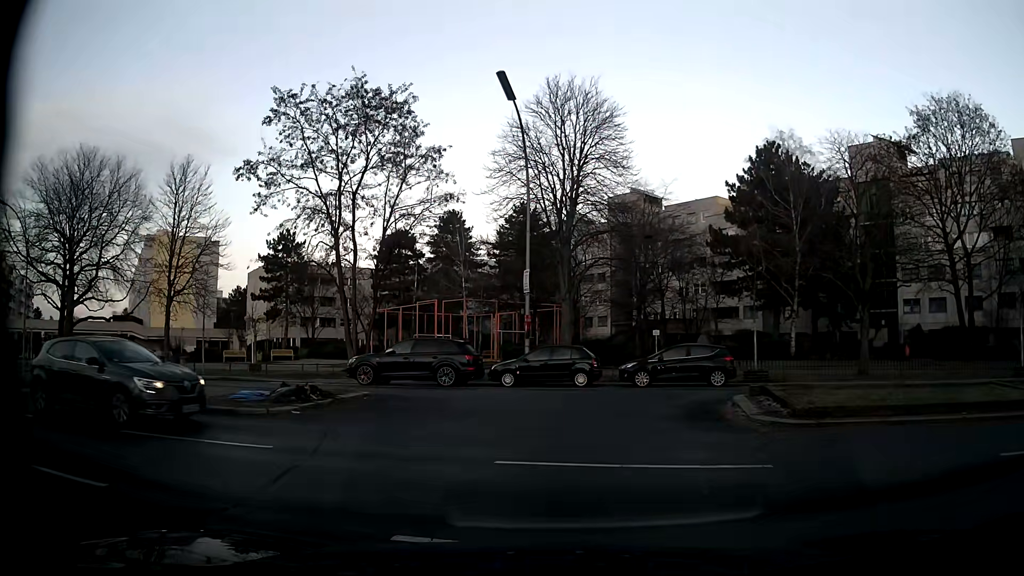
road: residential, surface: asphalt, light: Day
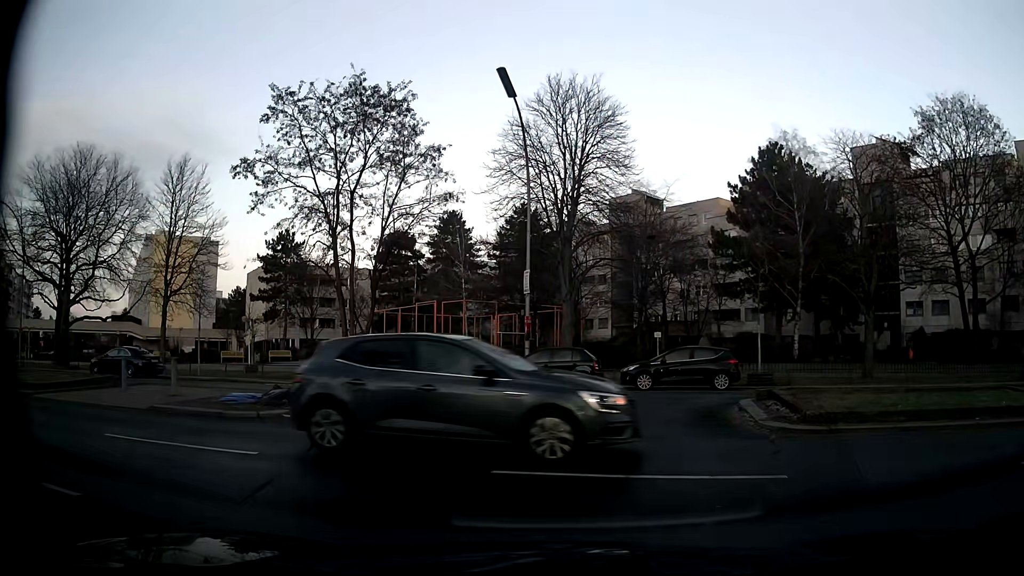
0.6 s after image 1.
(0.0, +0.4) m; 0°
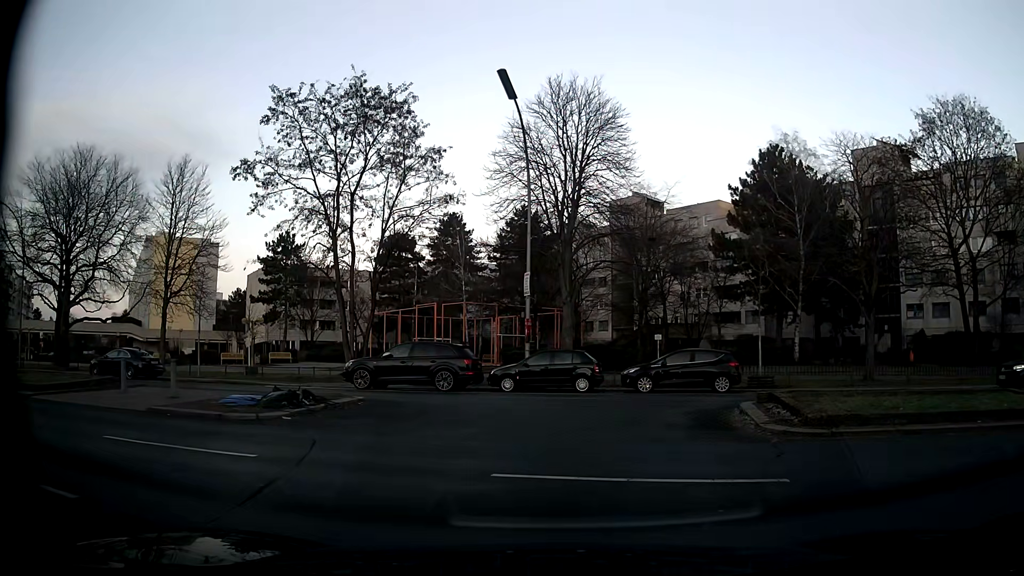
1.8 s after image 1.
(0.0, +0.1) m; 0°
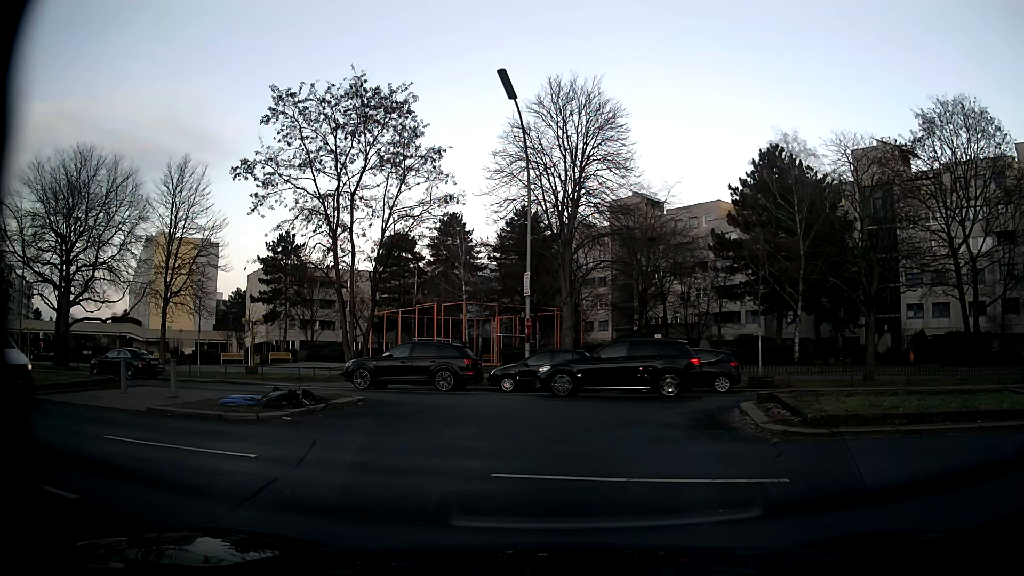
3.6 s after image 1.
(0.0, 0.0) m; 0°
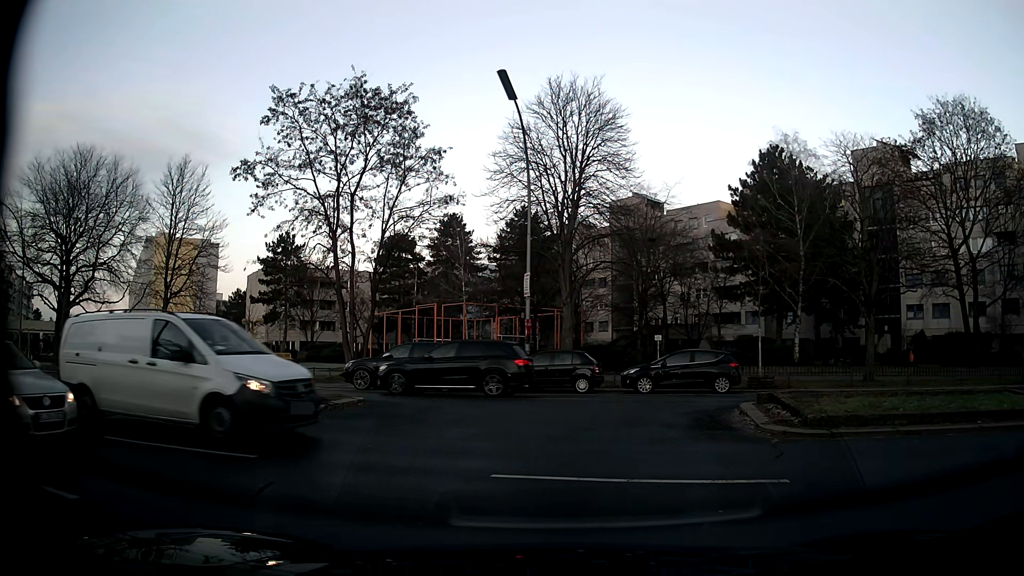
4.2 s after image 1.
(0.0, 0.0) m; 0°
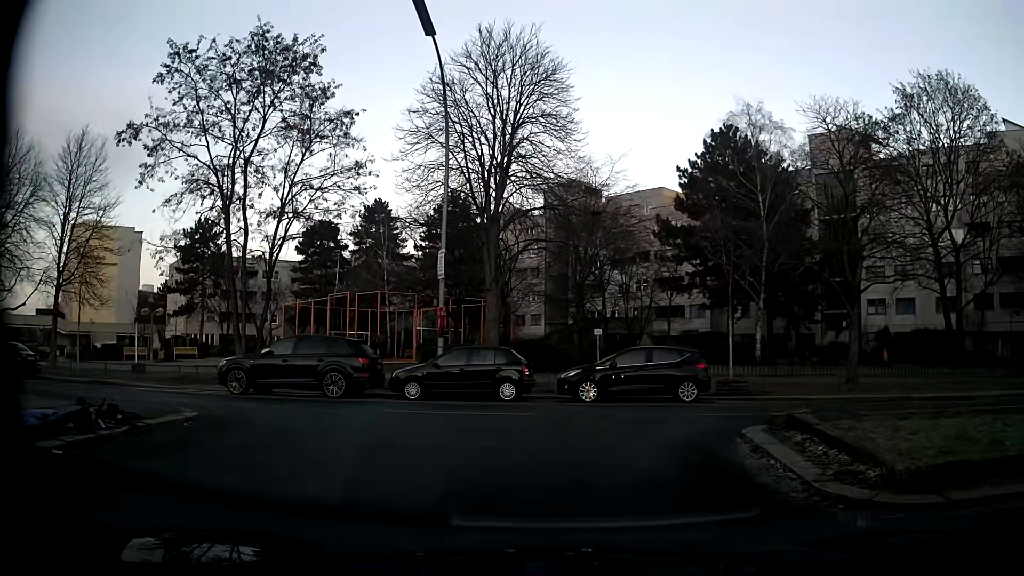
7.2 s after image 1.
(0.0, +5.2) m; +4°
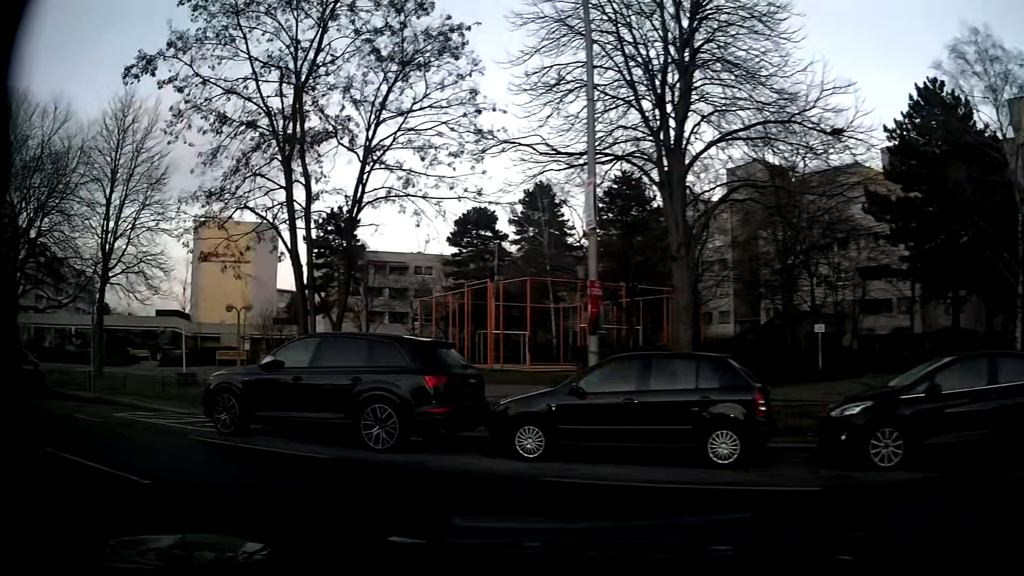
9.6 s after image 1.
(-0.6, +9.1) m; -14°
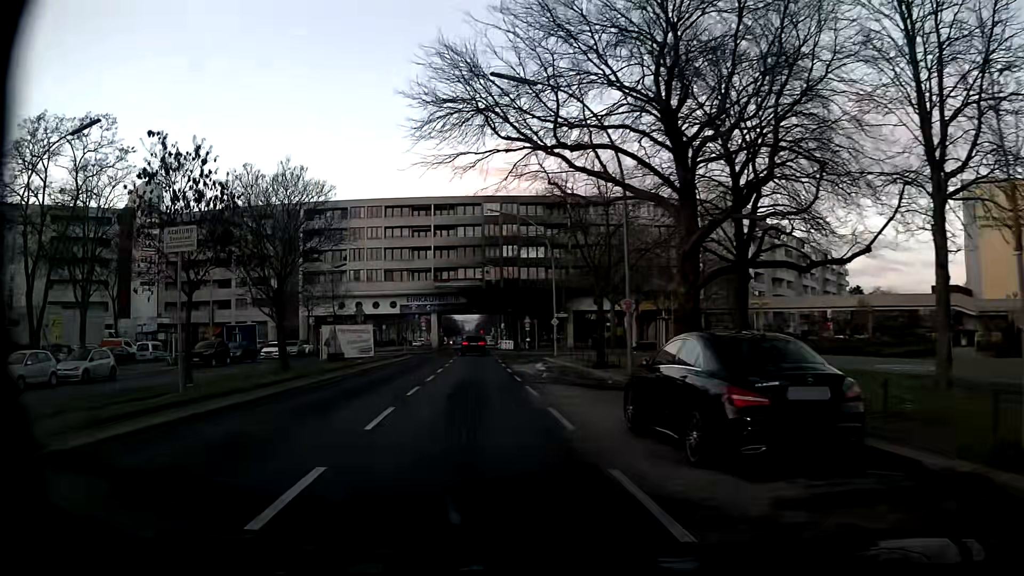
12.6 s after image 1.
(-9.9, +11.3) m; -67°
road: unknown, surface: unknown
(-1, +10) (-1, +20) (-2, +30) (-3, +40) (-2, +50) (+4, +57) (+12, +62) (+20, +69) (+27, +76) (+34, +83) m
